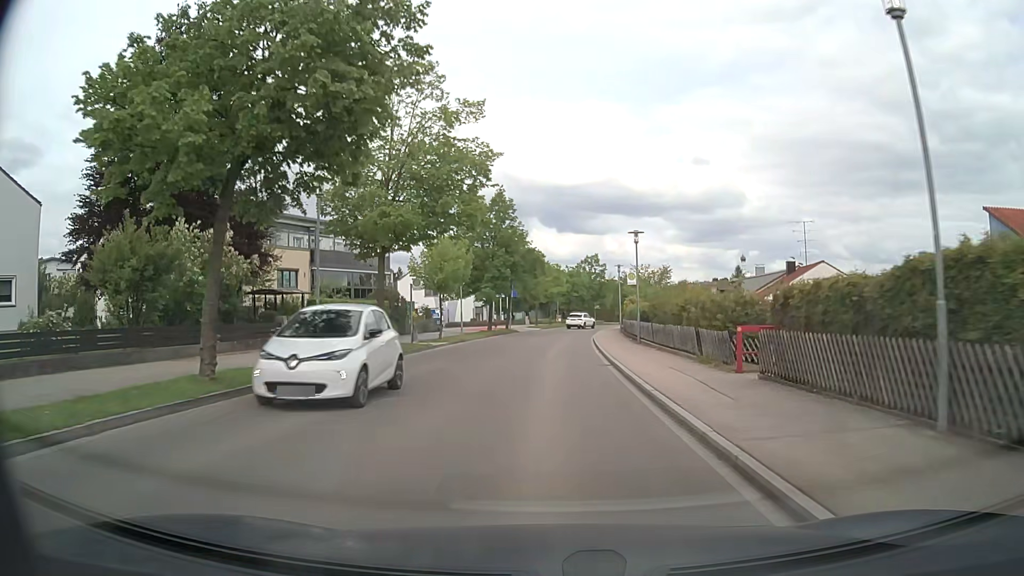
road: tertiary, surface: asphalt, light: Day
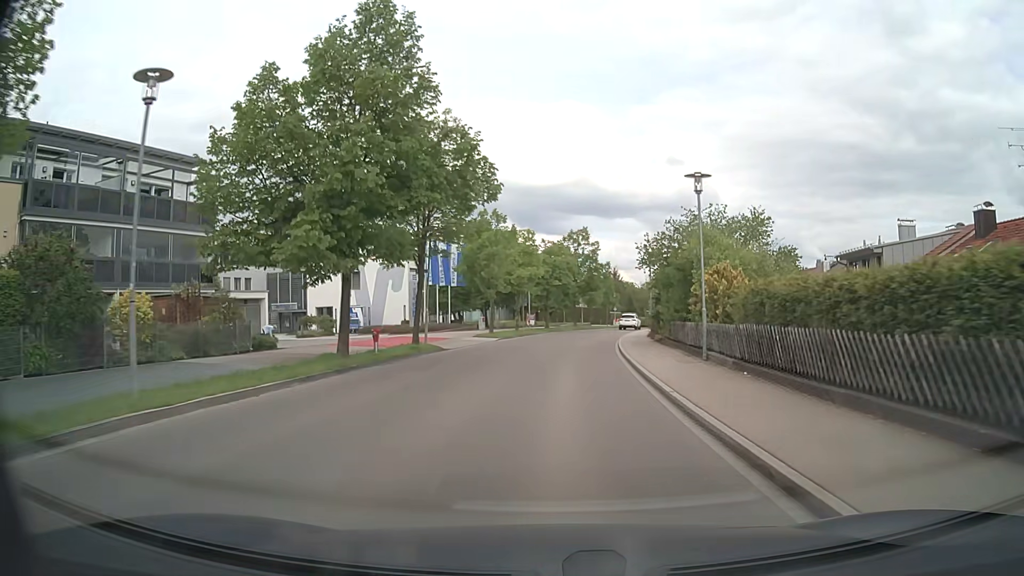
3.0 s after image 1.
(+0.4, +32.6) m; +2°
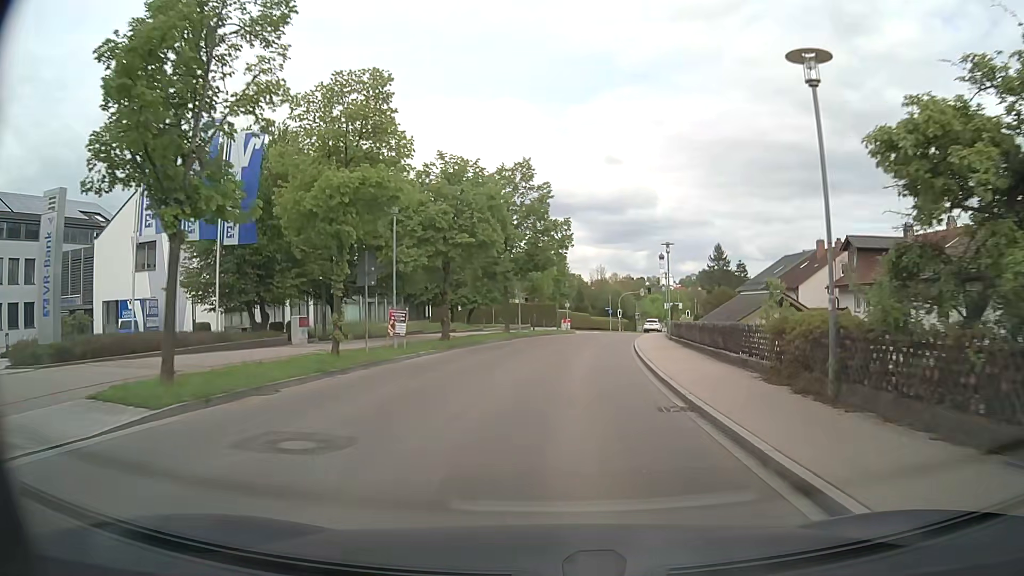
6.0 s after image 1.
(+1.3, +32.4) m; +5°
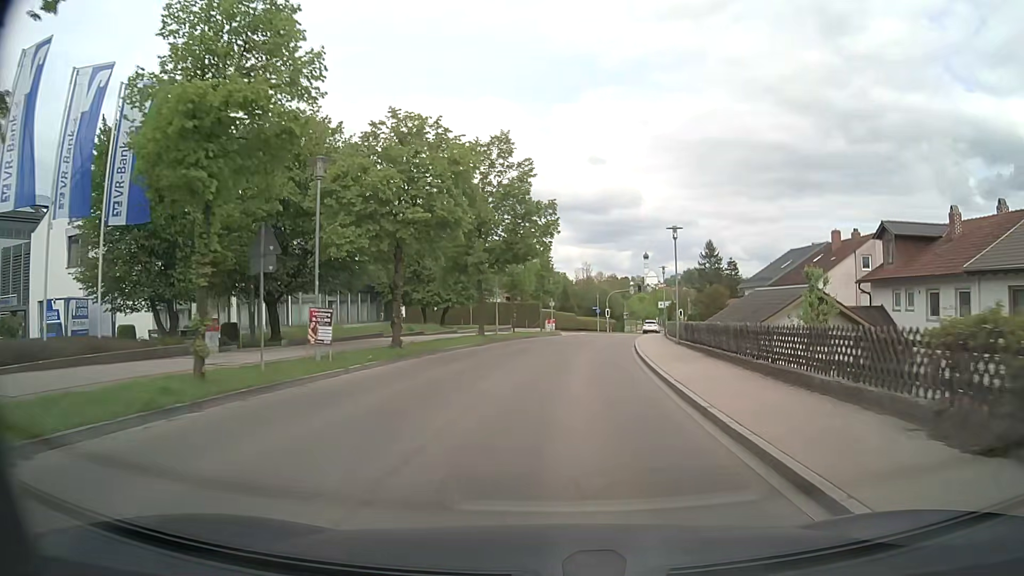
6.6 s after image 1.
(+0.1, +6.4) m; +2°
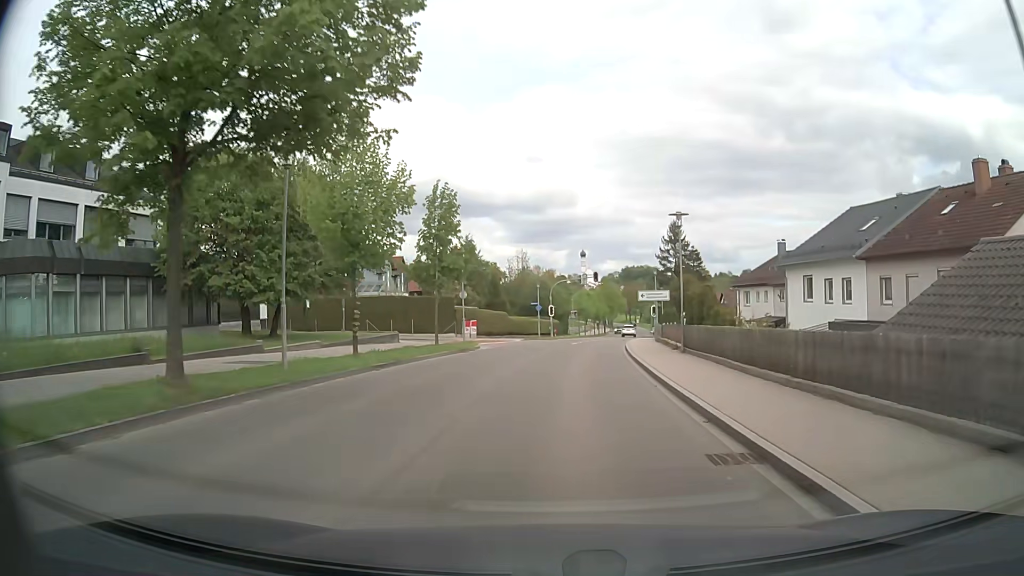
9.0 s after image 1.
(+1.4, +25.5) m; +5°
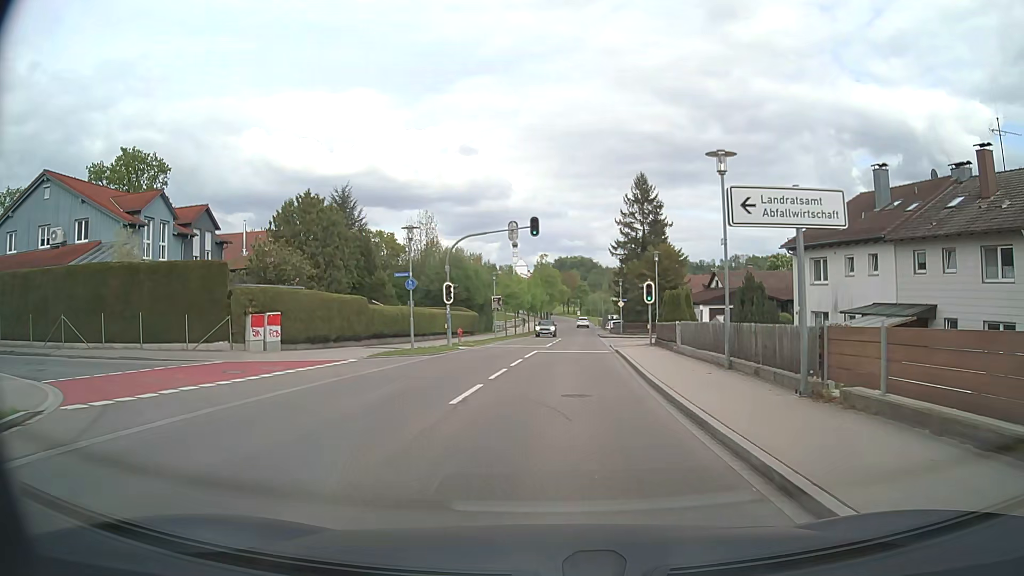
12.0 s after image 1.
(+1.8, +31.8) m; +6°
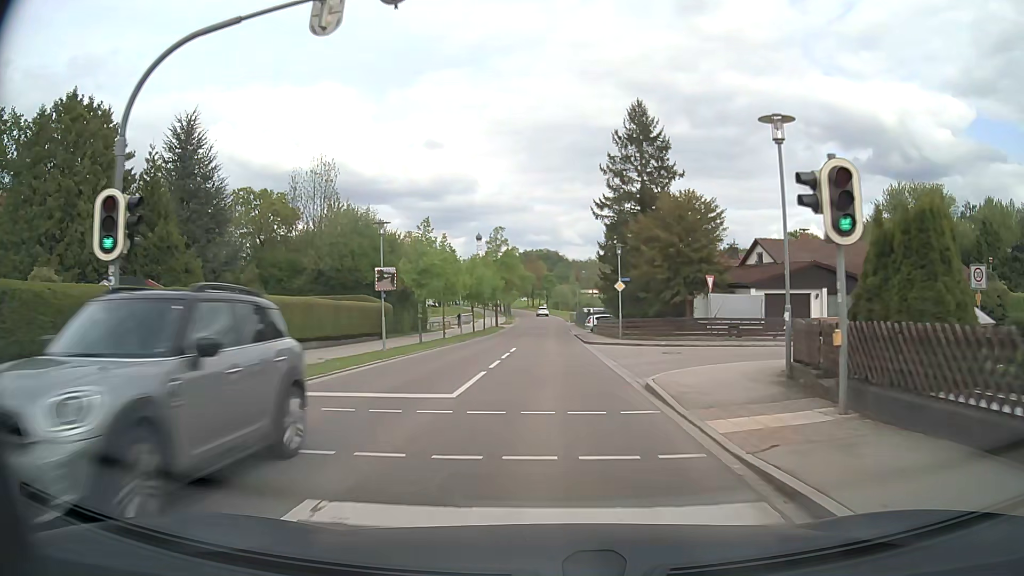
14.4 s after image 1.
(+1.0, +25.4) m; +3°
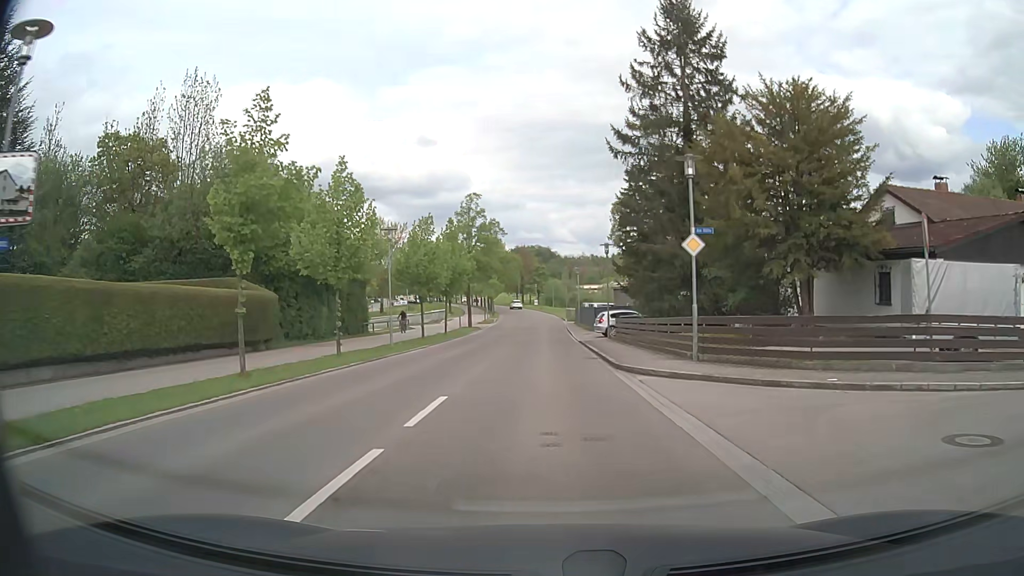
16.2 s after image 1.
(+0.2, +19.6) m; +1°
(0, +10) (0, +20) (0, +30) (0, +40) (0, +50) (0, +60) (0, +70) (0, +80) (-1, +90) (-1, +100) m
